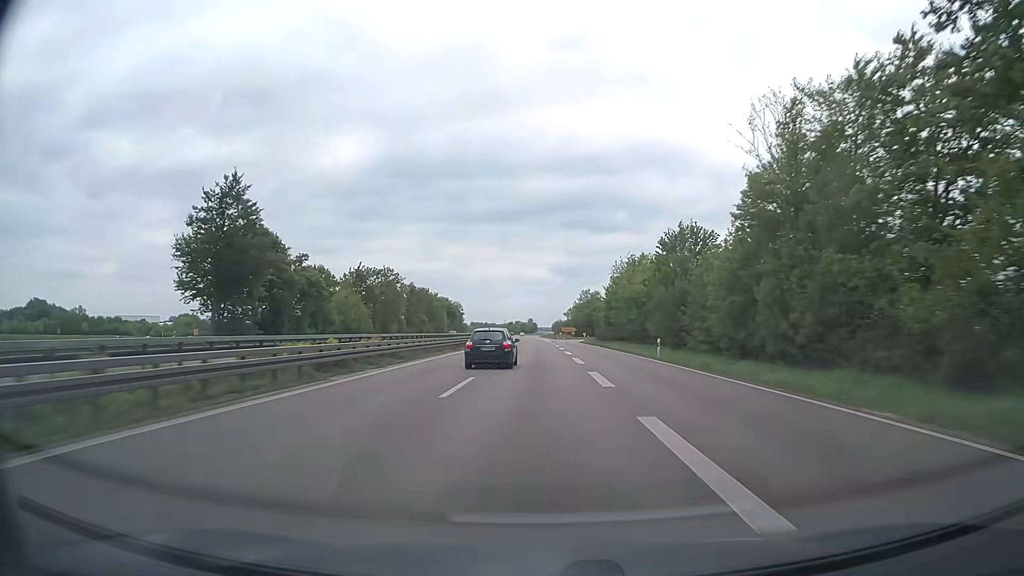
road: trunk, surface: asphalt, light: Day
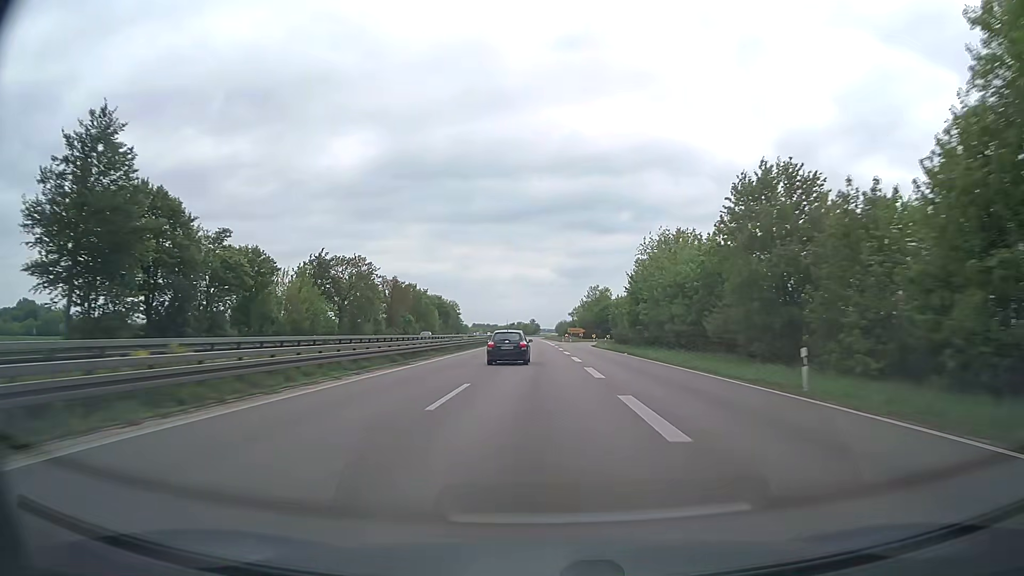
(-0.1, +20.2) m; -1°
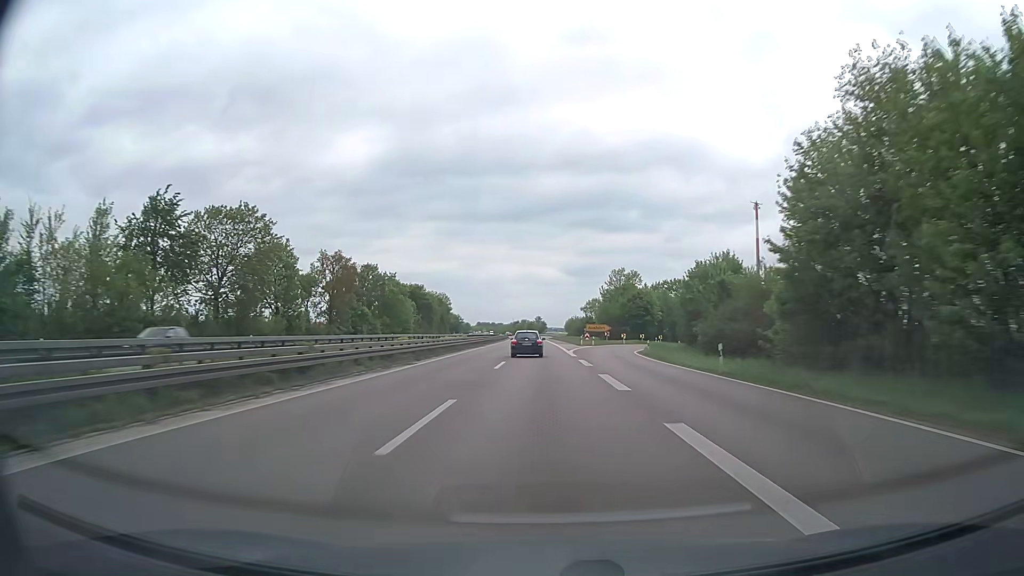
(0.0, +40.4) m; 0°
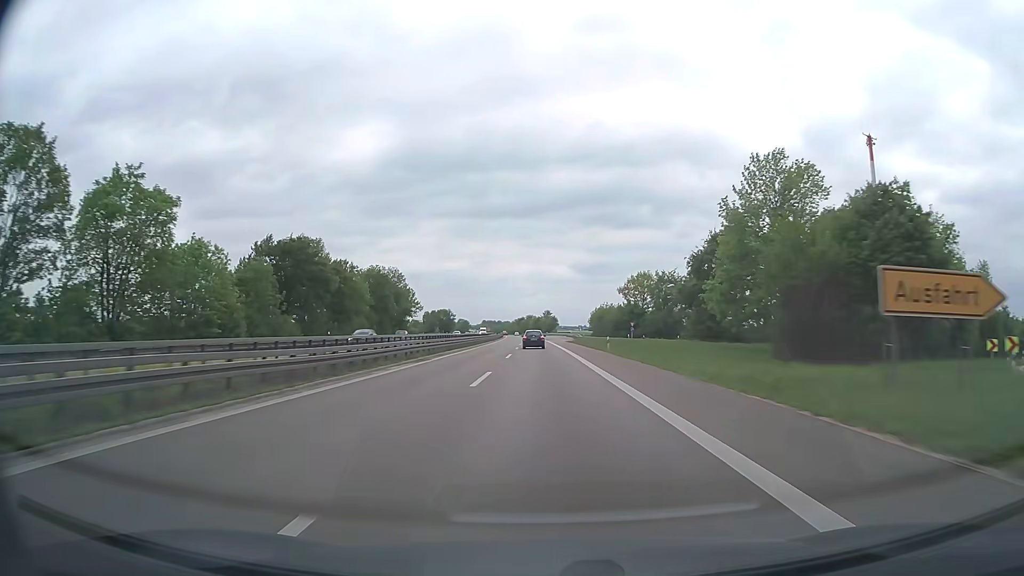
(-0.4, +80.9) m; -1°
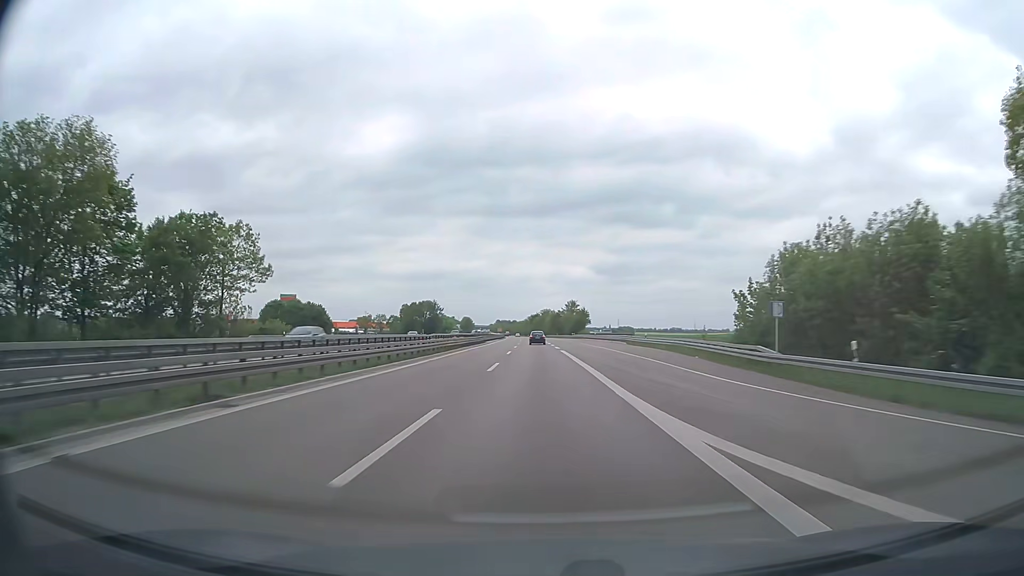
(-1.5, +101.1) m; -2°
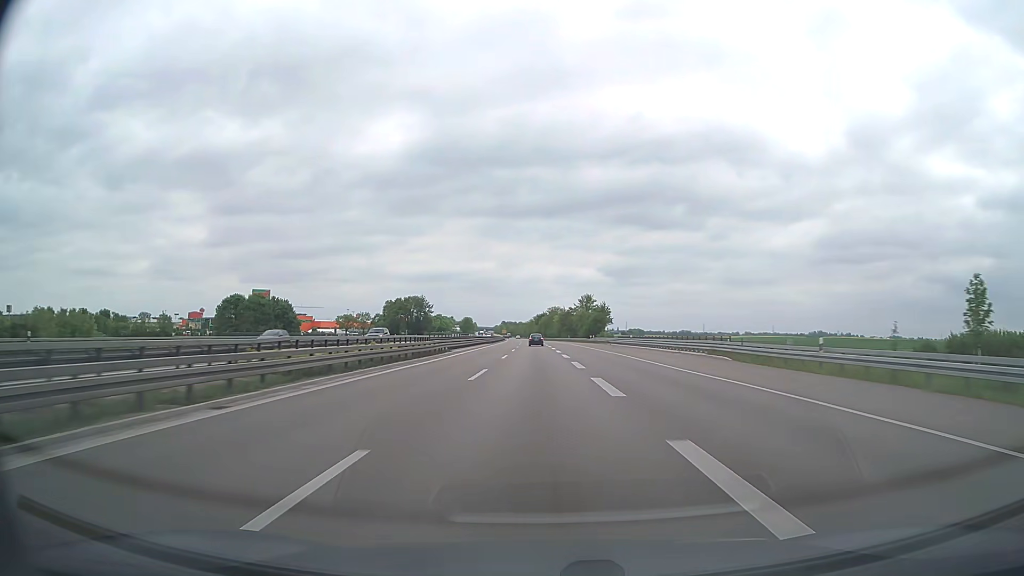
(-0.2, +40.5) m; -1°
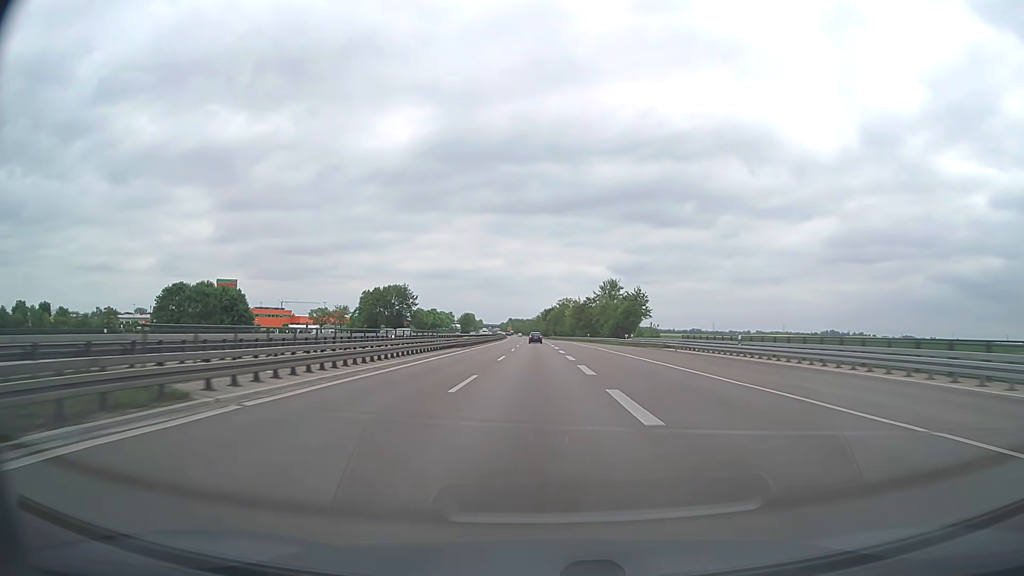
(-0.2, +40.5) m; -1°
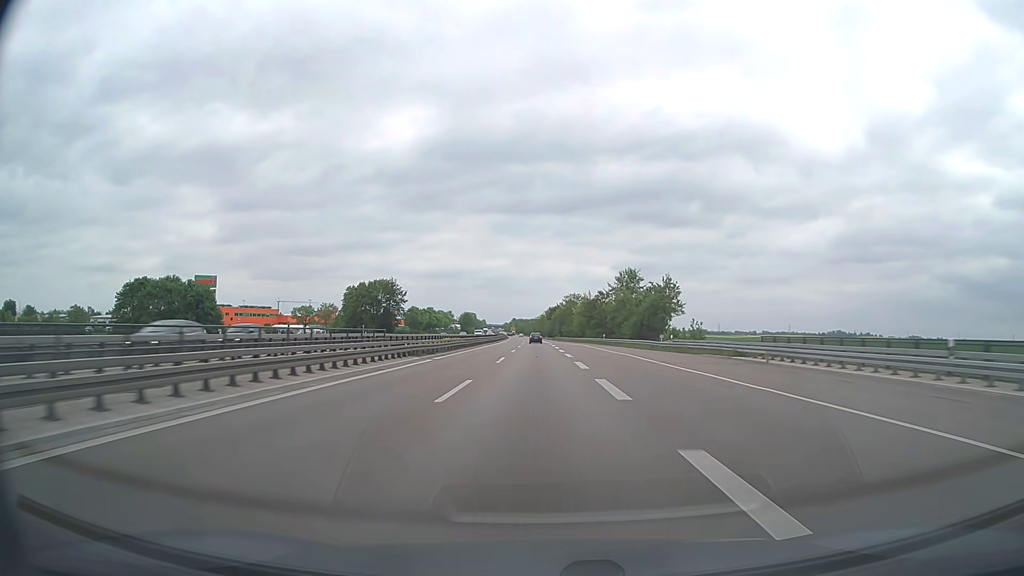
(-0.1, +20.2) m; 0°
(0, +10) (0, +20) (0, +30) (0, +40) (0, +50) (0, +60) (-1, +70) (-1, +80) (-1, +90) (-1, +100) m
